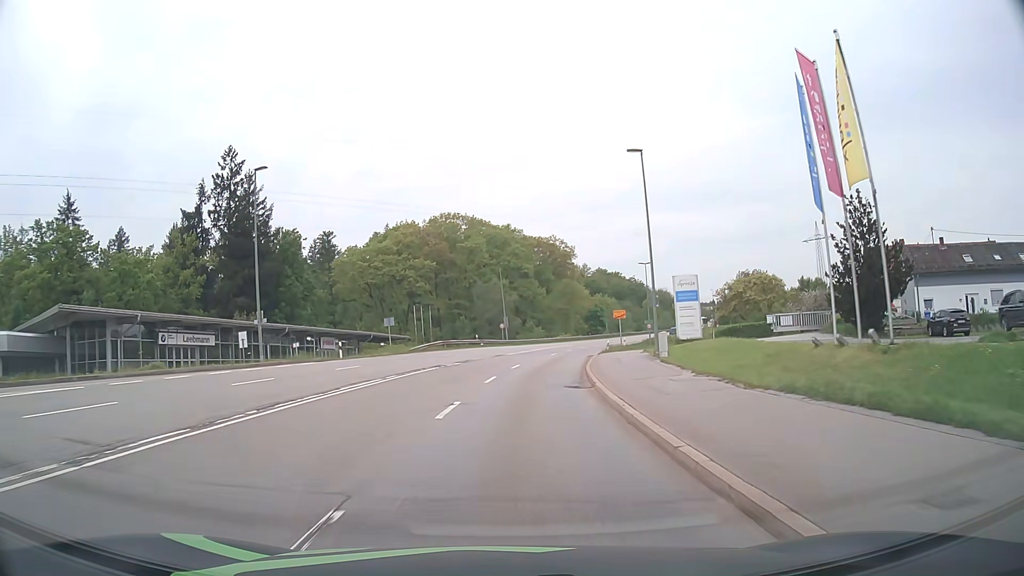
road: secondary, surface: asphalt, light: Day
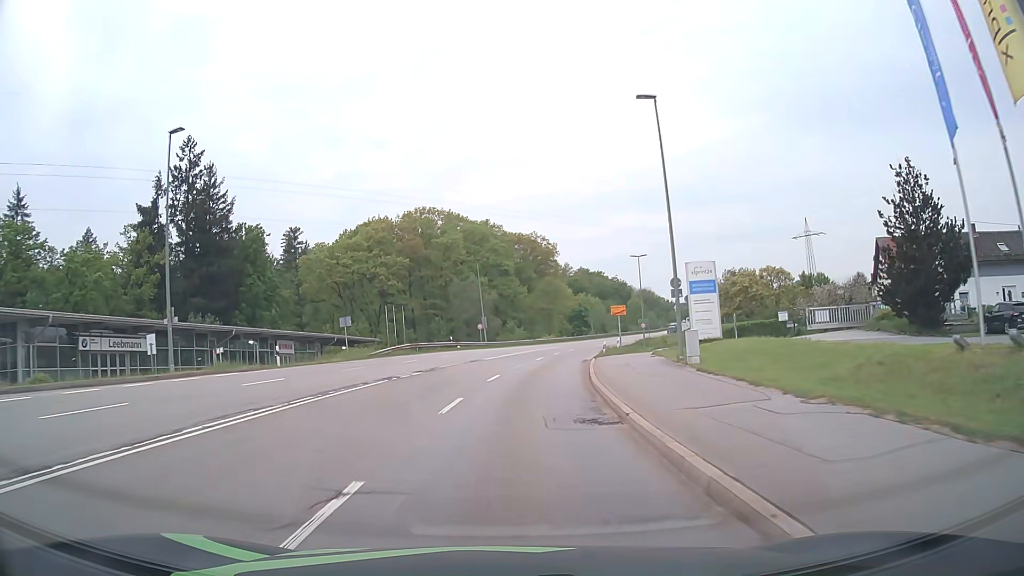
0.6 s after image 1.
(+0.1, +7.9) m; +2°
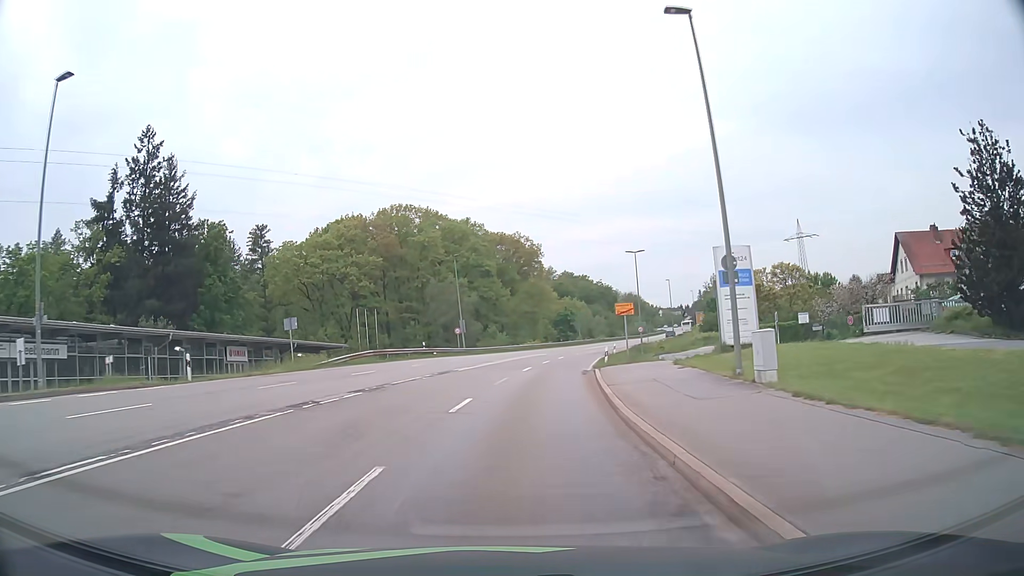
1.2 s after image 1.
(+0.1, +7.9) m; +1°
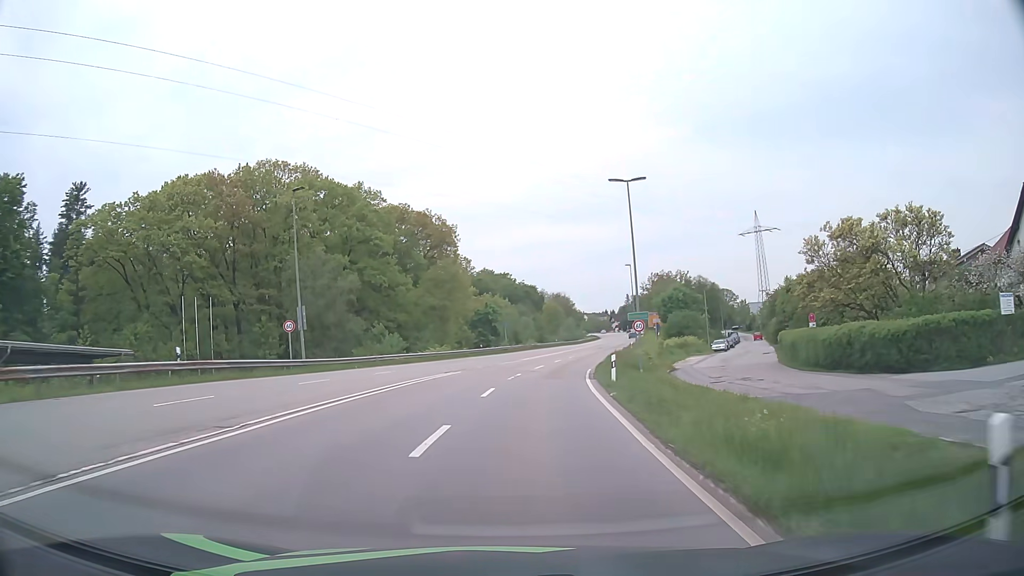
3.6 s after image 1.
(+2.0, +31.5) m; +7°
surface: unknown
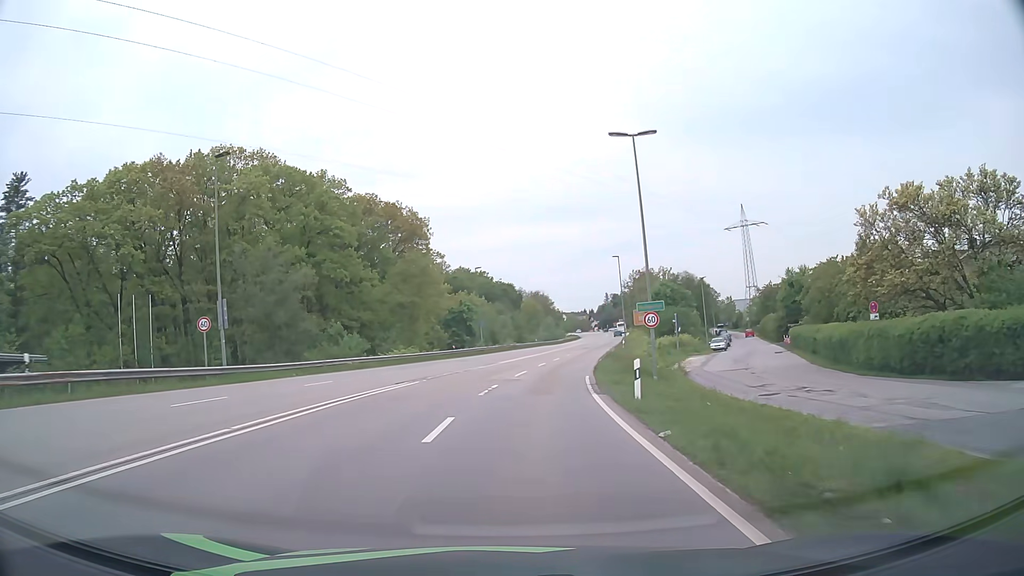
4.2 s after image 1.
(+0.1, +7.9) m; +2°
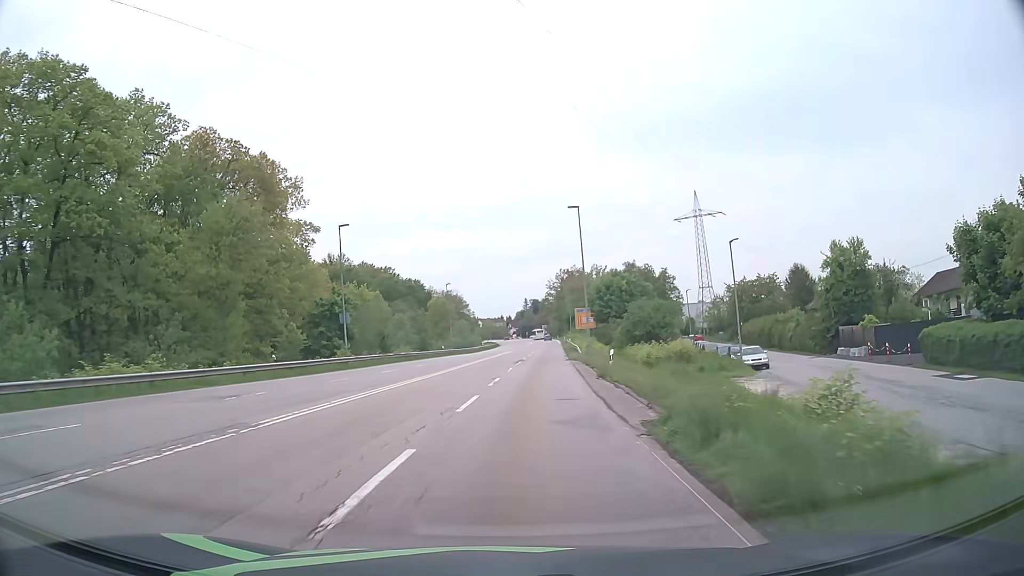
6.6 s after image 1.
(+2.2, +31.7) m; +7°
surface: asphalt
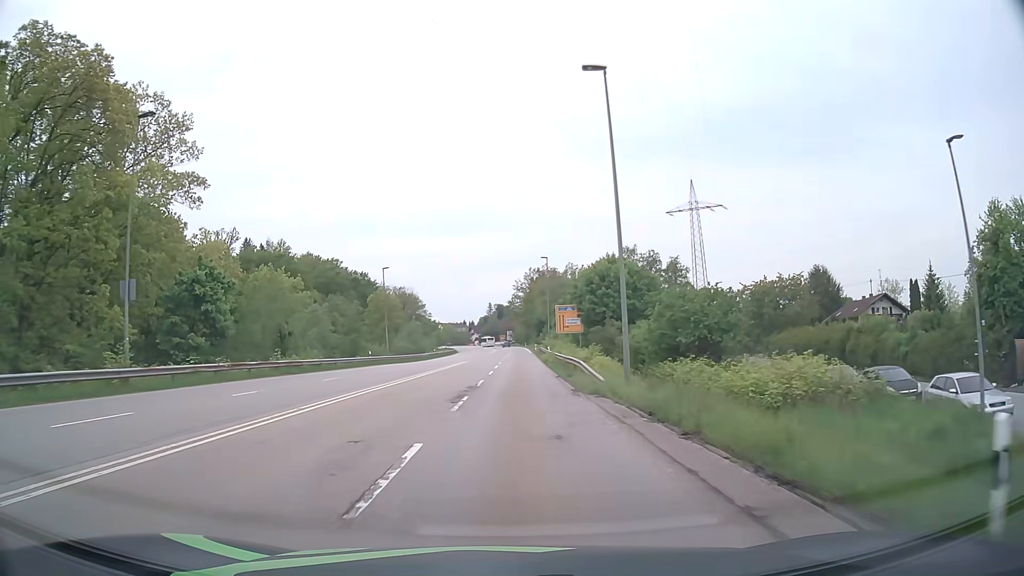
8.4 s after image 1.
(+0.7, +25.1) m; +3°
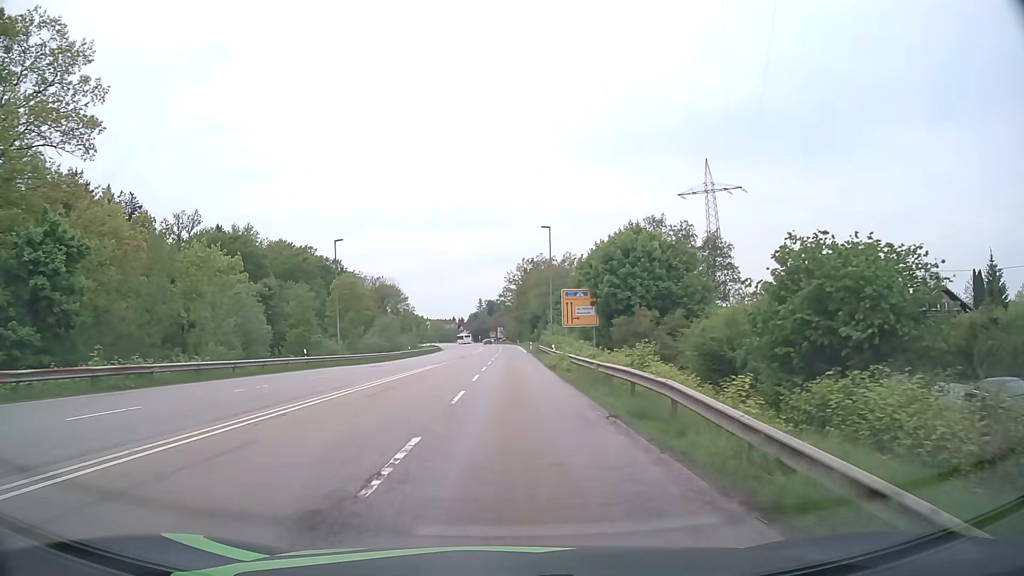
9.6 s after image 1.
(+0.2, +17.4) m; +1°
(0, +10) (0, +20) (0, +30) (0, +40) (0, +50) (0, +60) (0, +70) (0, +80) (0, +90) (0, +100) m
